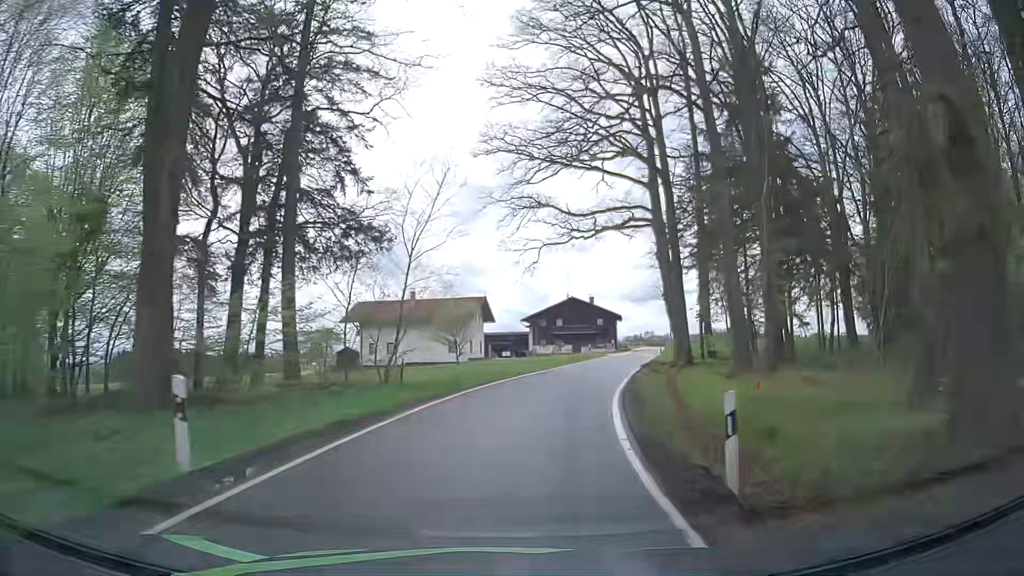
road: tertiary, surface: asphalt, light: Day
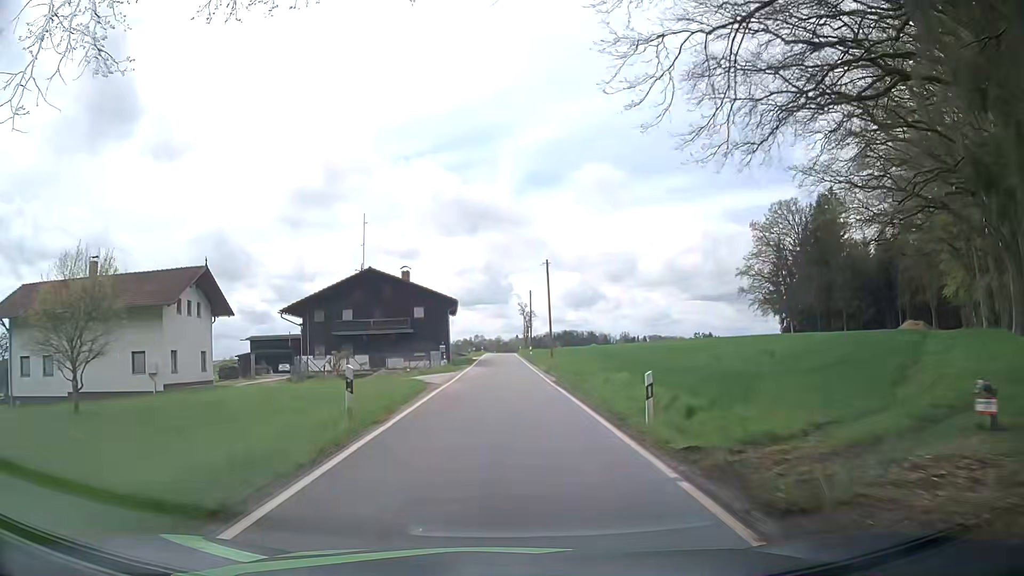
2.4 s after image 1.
(+4.9, +36.7) m; +15°
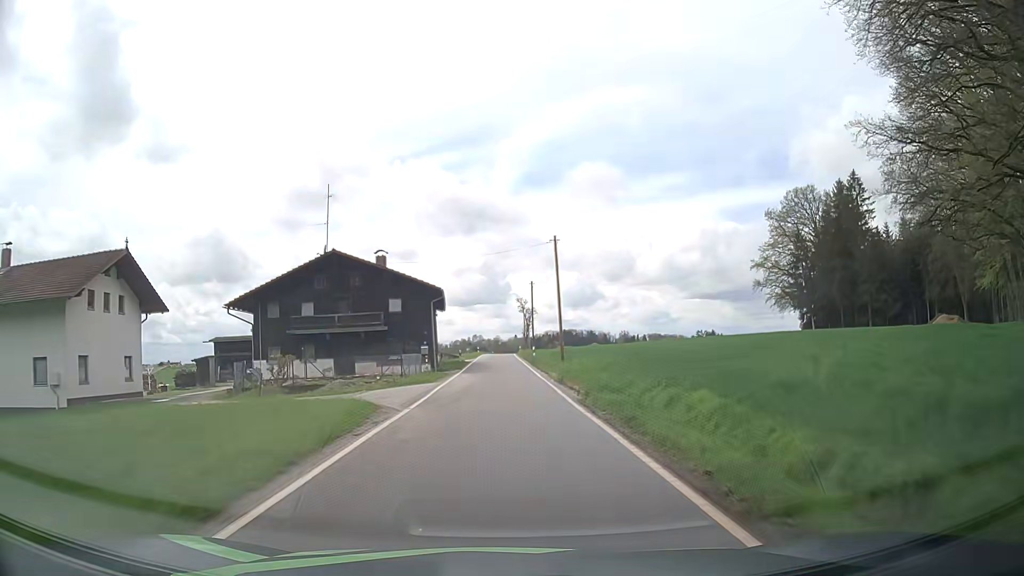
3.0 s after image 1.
(0.0, +9.4) m; +1°
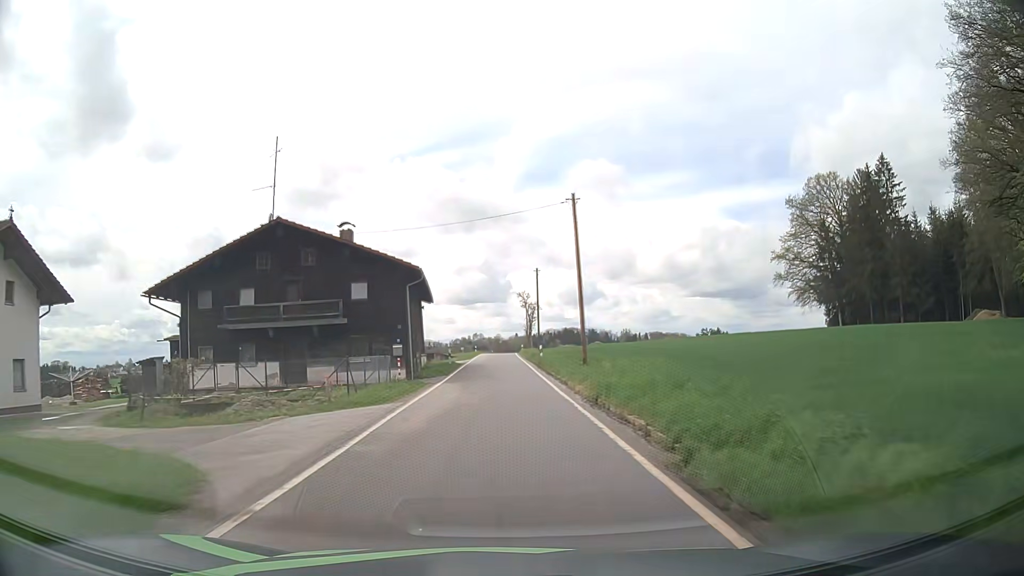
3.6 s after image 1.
(-0.1, +9.5) m; -1°
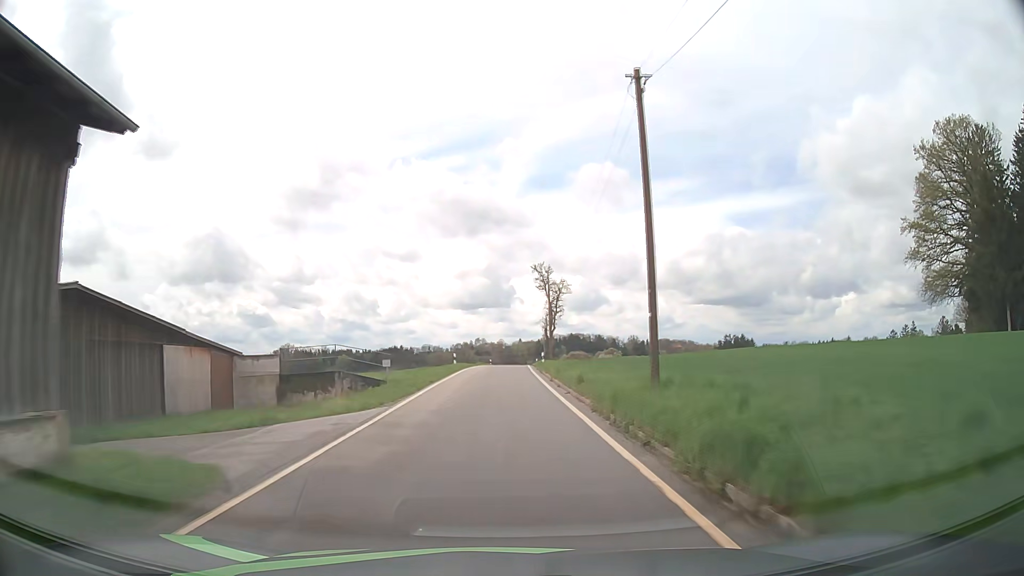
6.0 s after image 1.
(0.0, +39.5) m; 0°
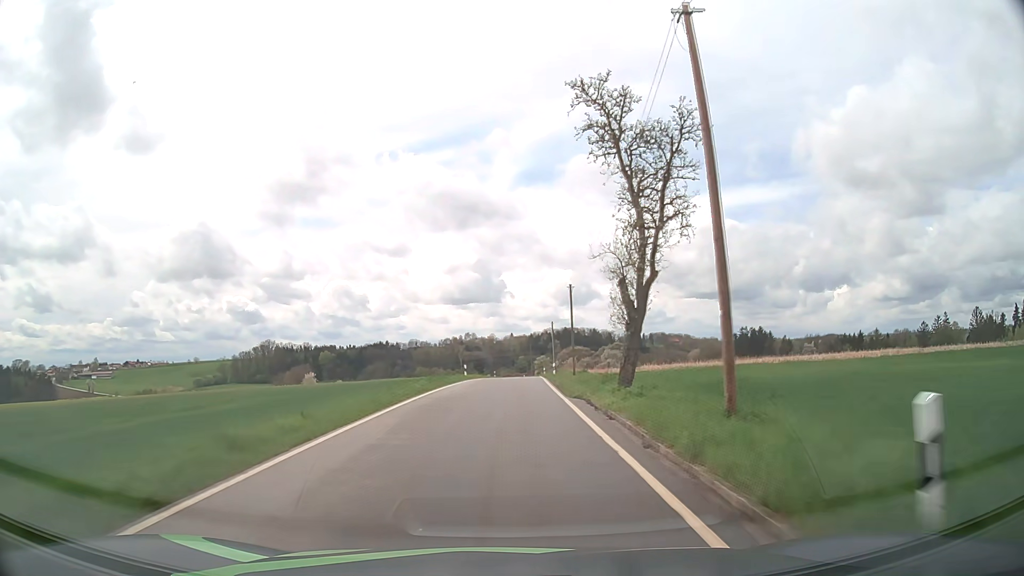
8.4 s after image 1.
(+0.2, +41.3) m; +1°
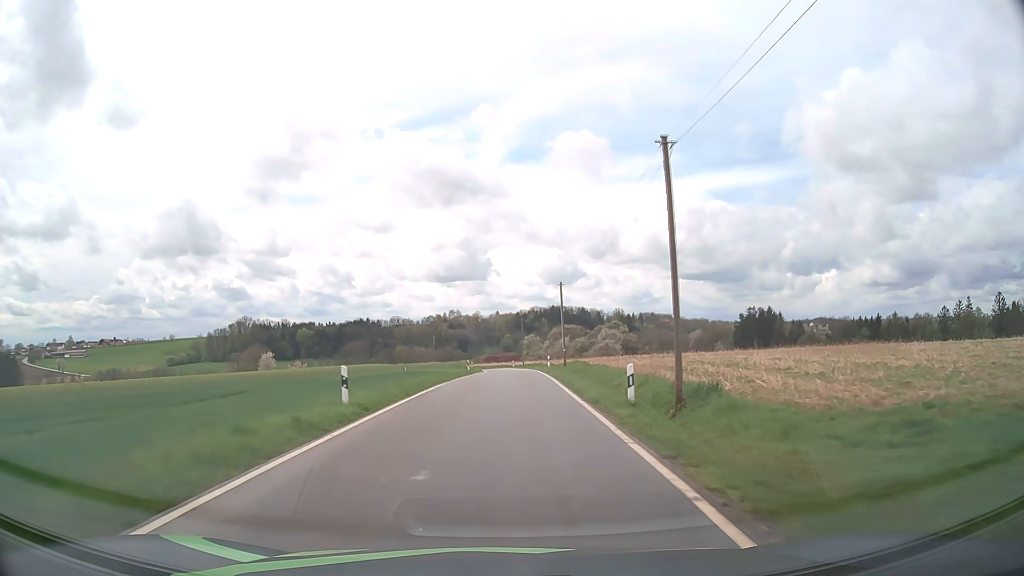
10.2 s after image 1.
(+0.3, +30.8) m; +1°
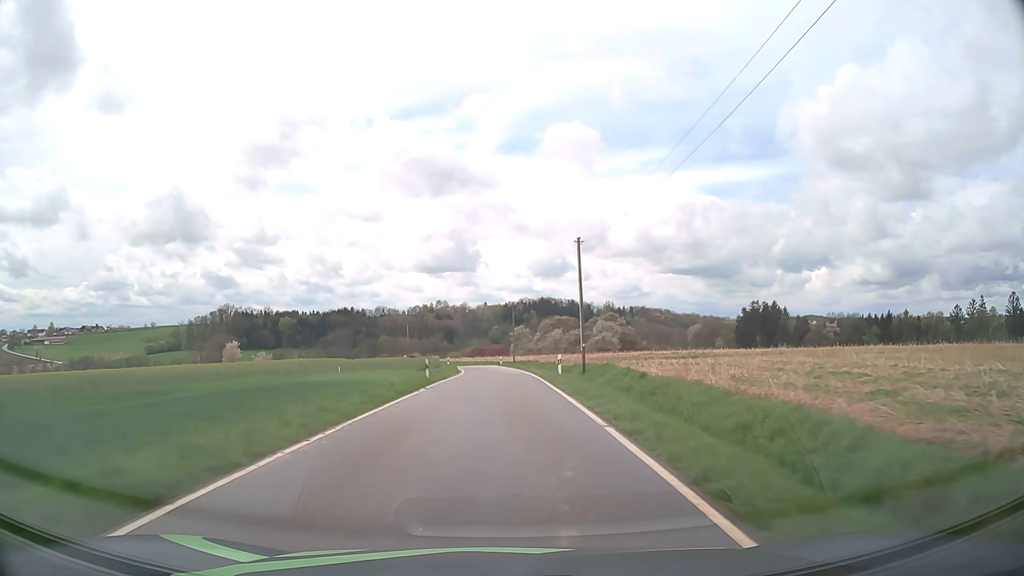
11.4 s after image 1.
(+0.1, +19.5) m; +1°
(0, +10) (0, +20) (0, +30) (0, +40) (0, +50) (-1, +60) (-2, +70) (-4, +80) (-8, +89) (-12, +98) m
